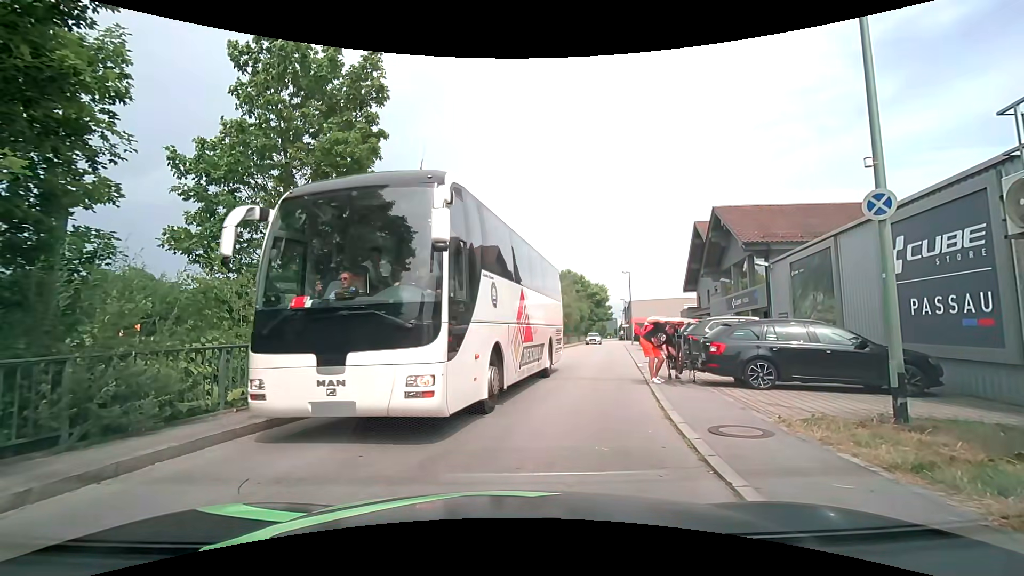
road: unclassified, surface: asphalt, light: Day
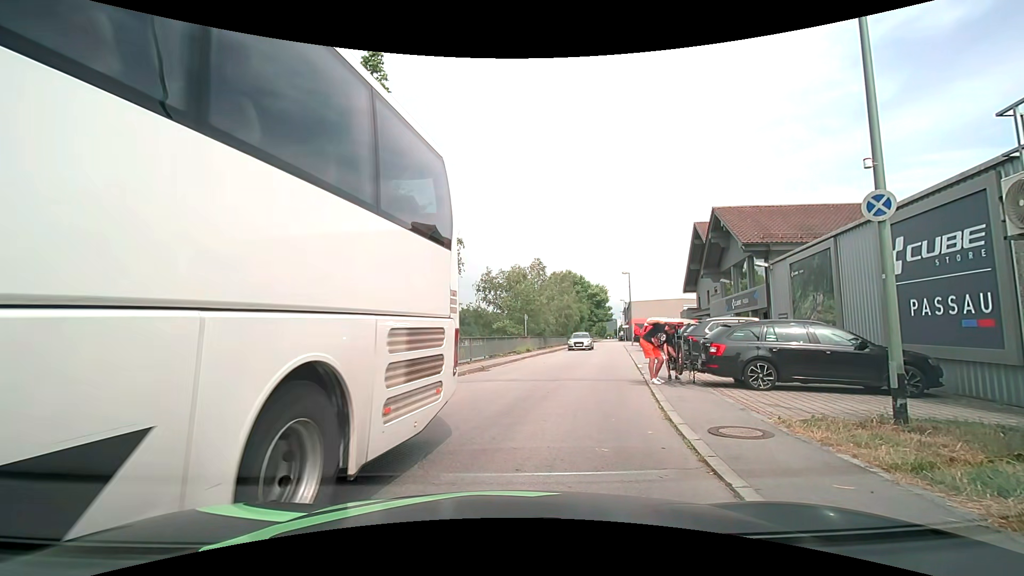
(0.0, +0.1) m; 0°
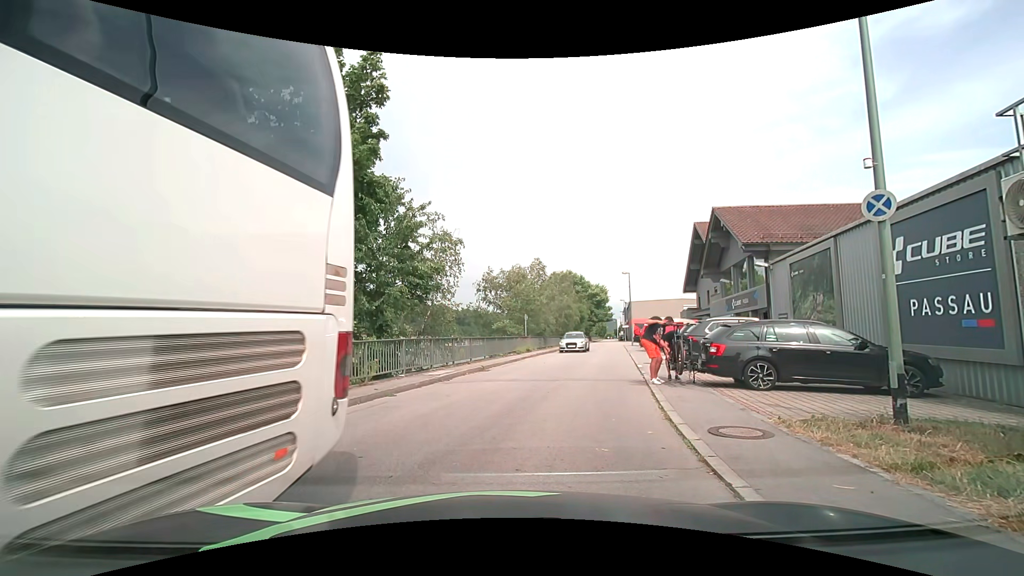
(0.0, 0.0) m; 0°
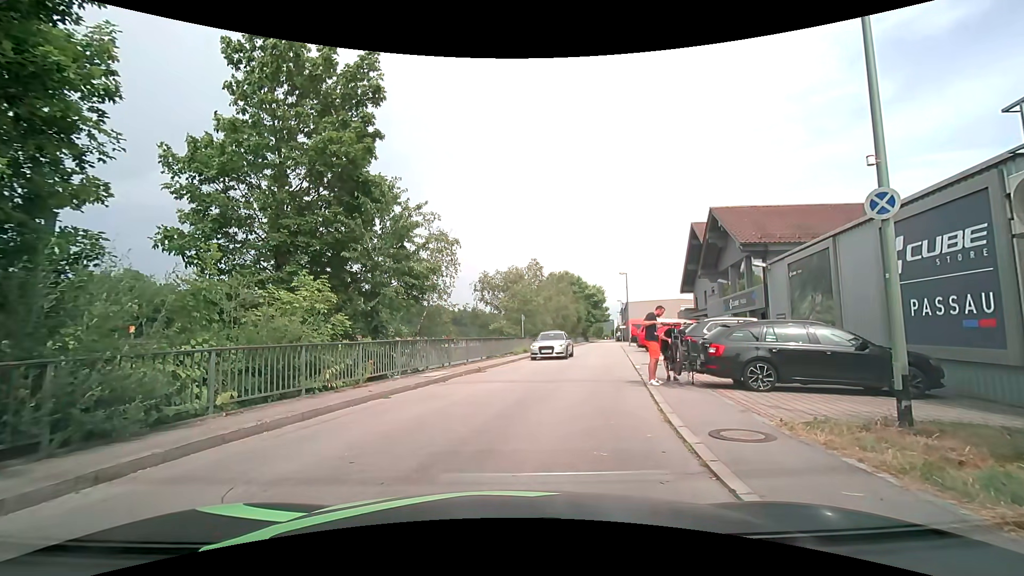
(0.0, +0.1) m; 0°
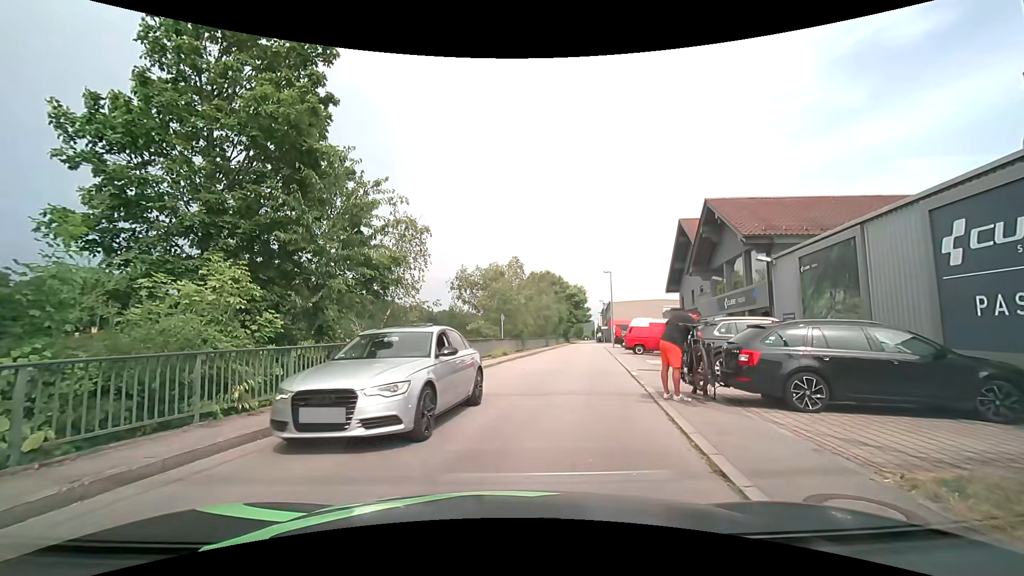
(+0.1, +2.6) m; +5°
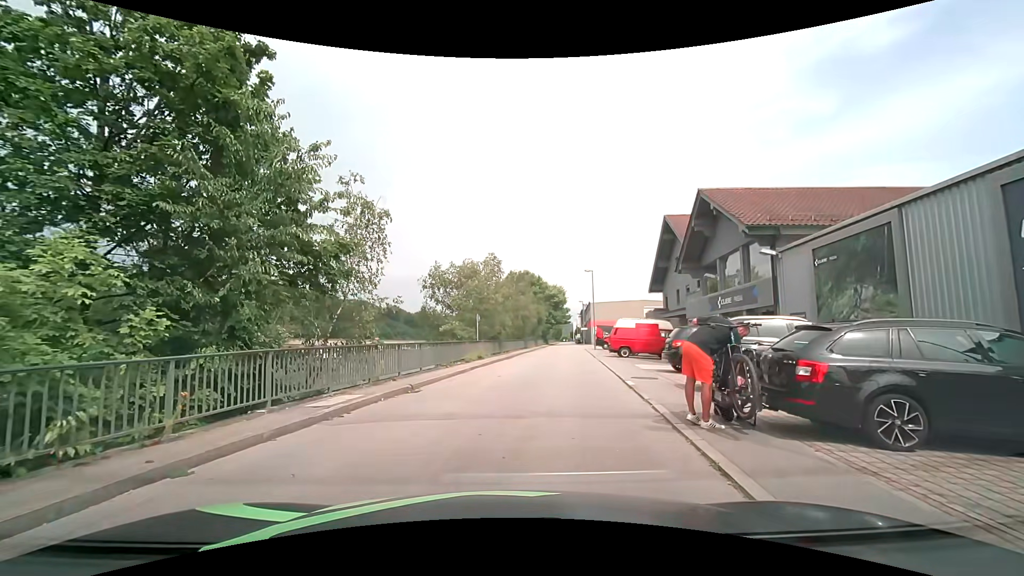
(+0.1, +2.6) m; +3°
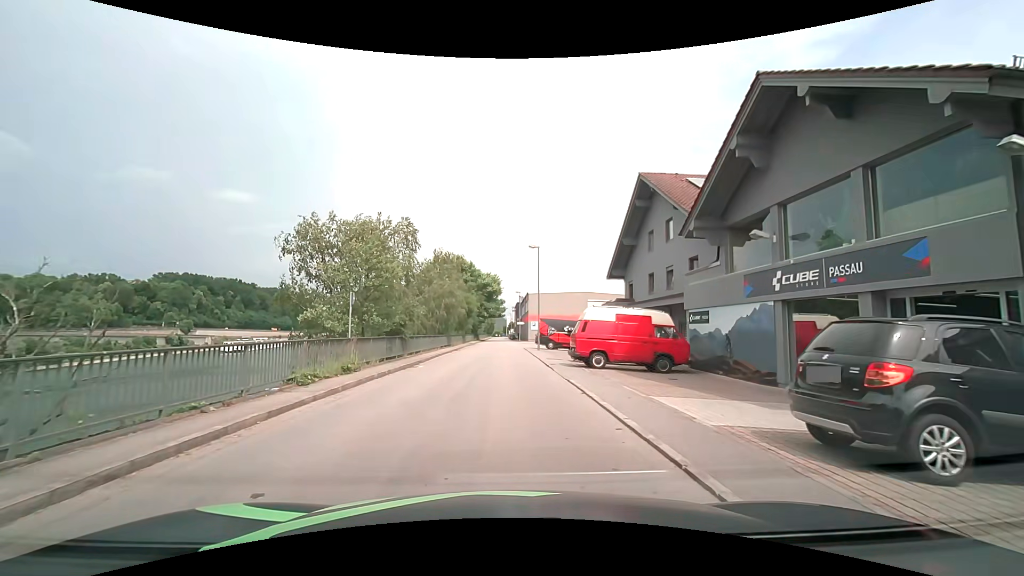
(+0.8, +12.4) m; +7°
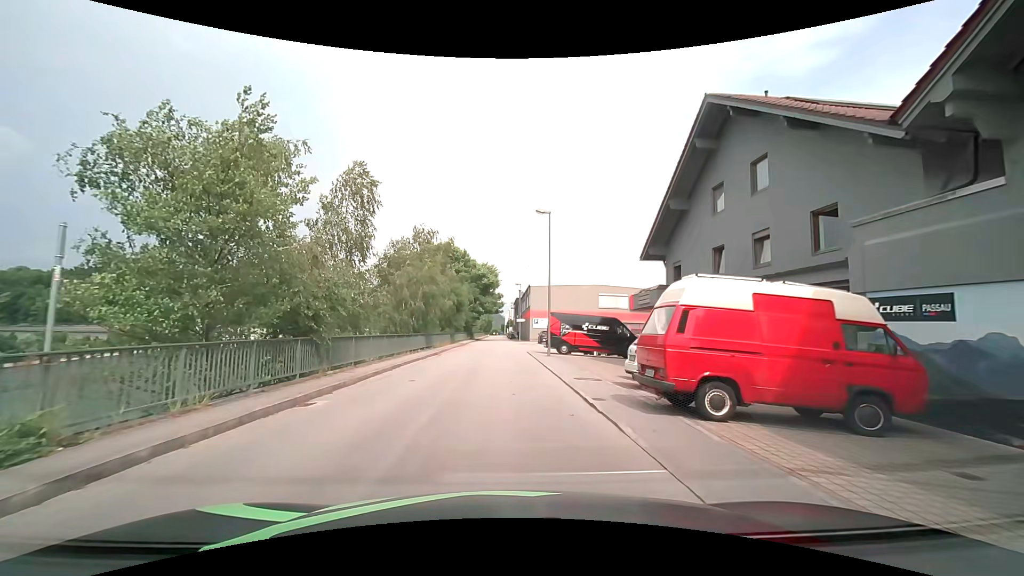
(0.0, +10.9) m; 0°
(0, +10) (0, +20) (0, +30) (0, +40) (0, +50) (0, +60) (-1, +70) (-1, +80) (-1, +90) (-1, +100) m
